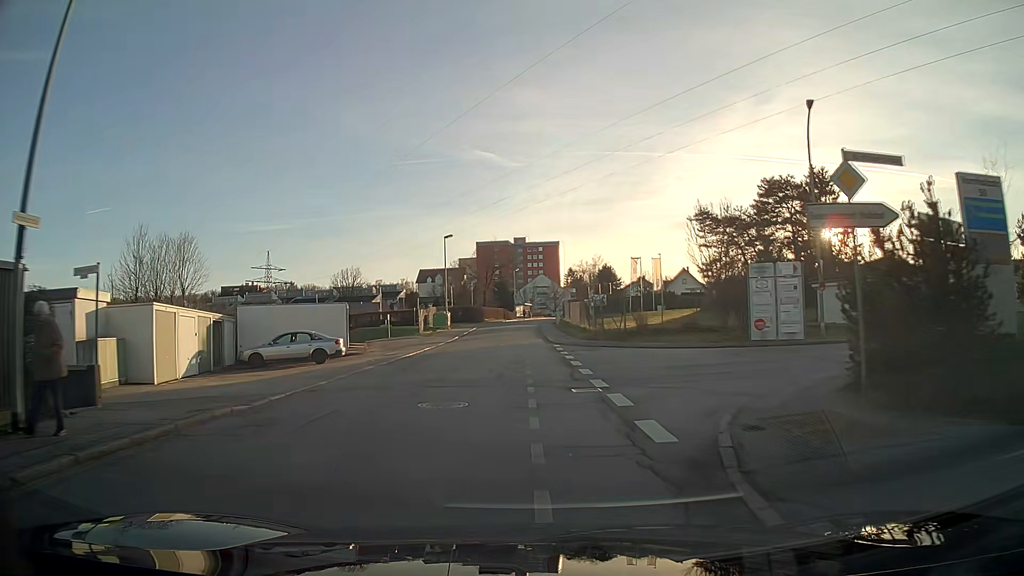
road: residential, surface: asphalt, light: Day
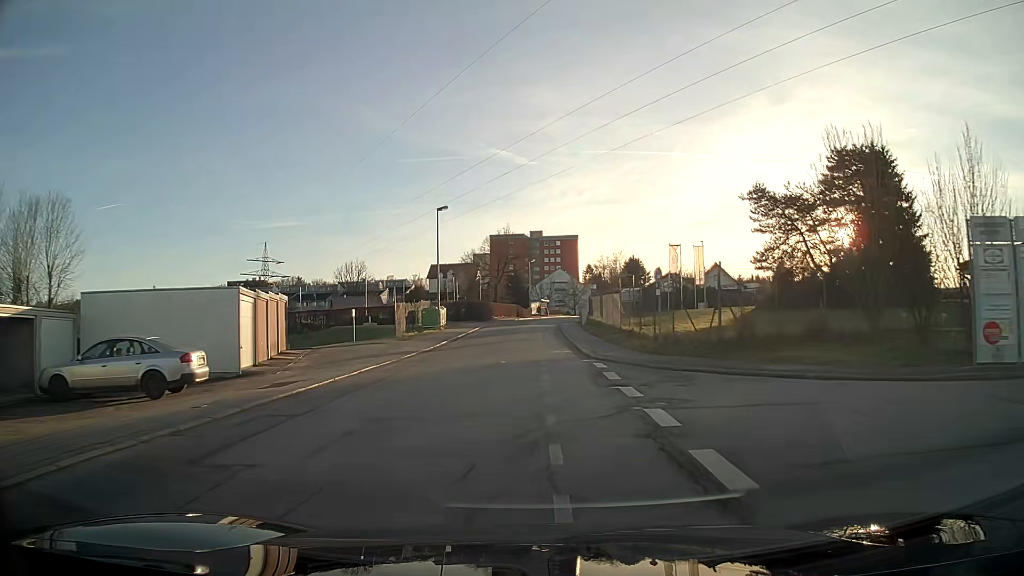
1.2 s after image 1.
(-0.2, +14.2) m; -1°
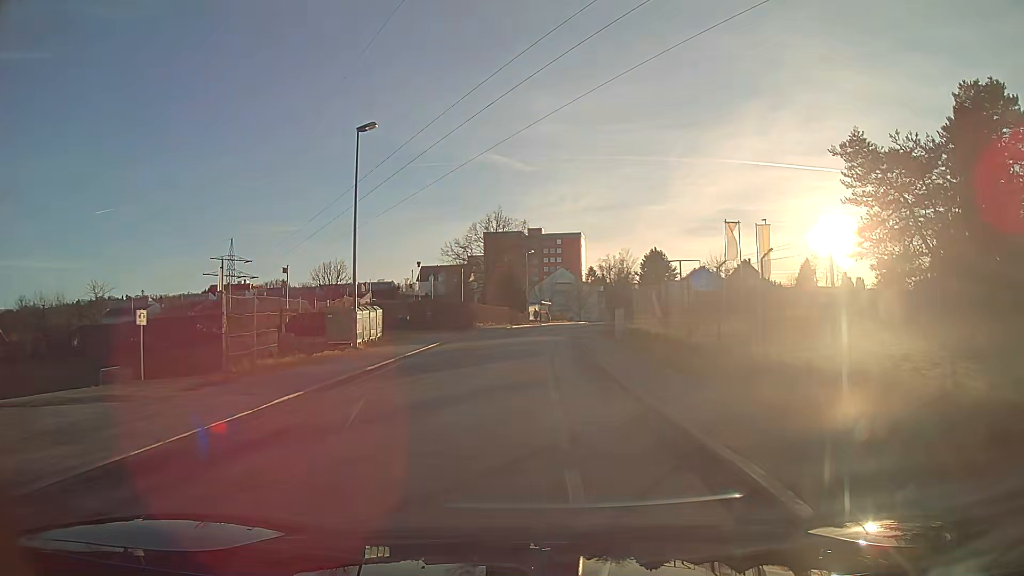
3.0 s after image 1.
(0.0, +21.1) m; 0°
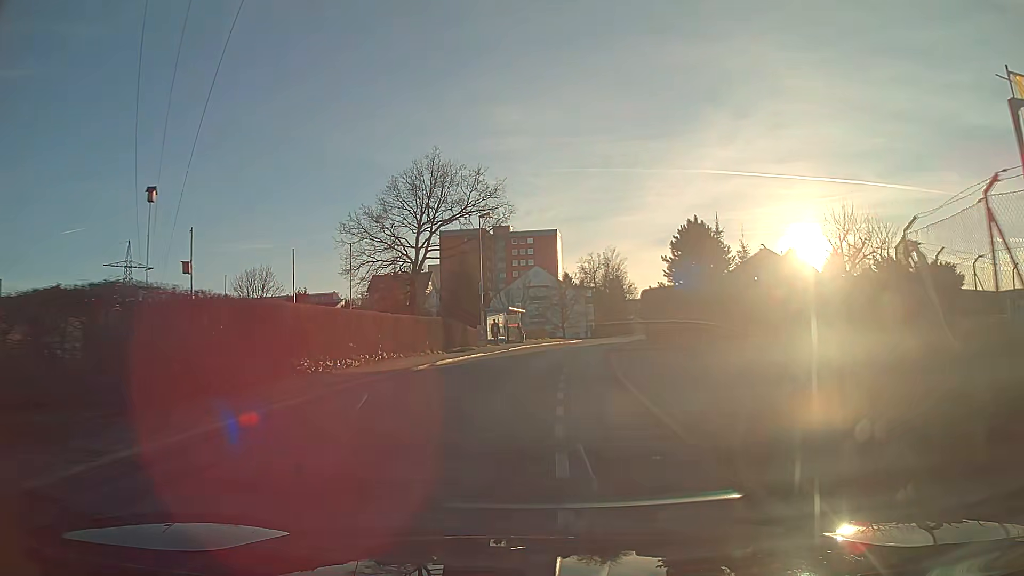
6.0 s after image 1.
(+0.6, +35.0) m; +3°
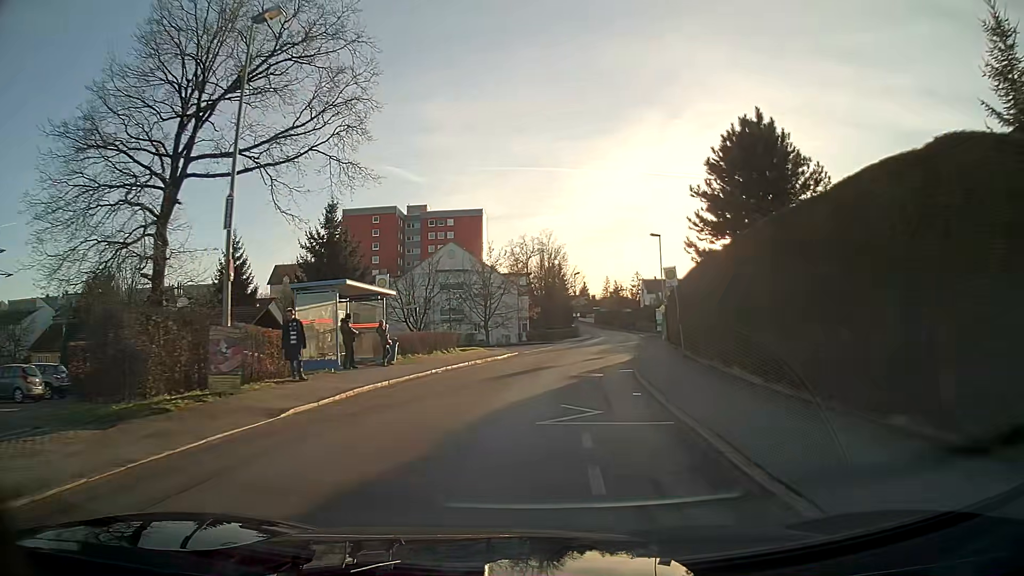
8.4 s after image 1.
(+1.4, +28.4) m; +7°
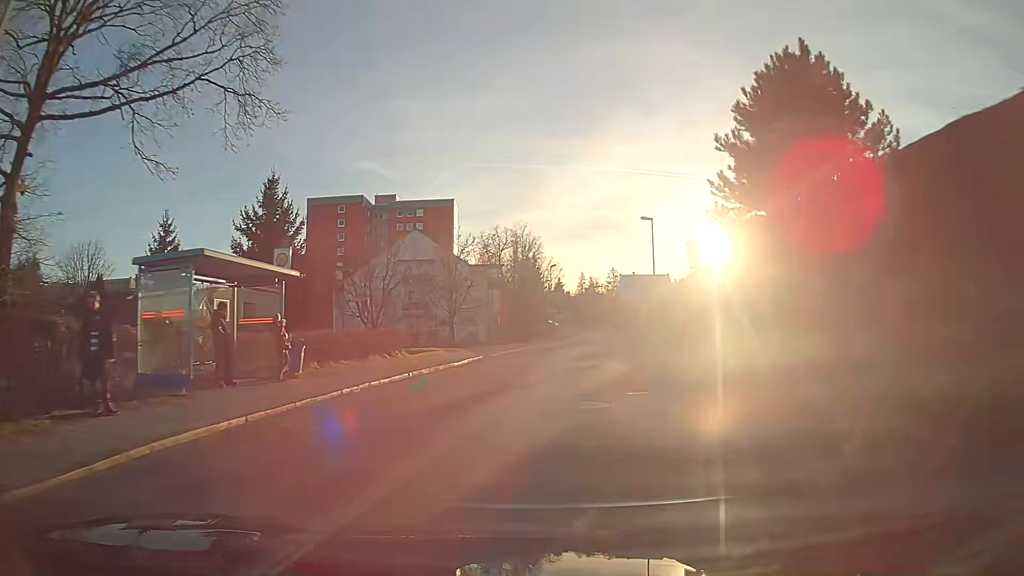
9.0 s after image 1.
(+0.1, +7.2) m; +2°
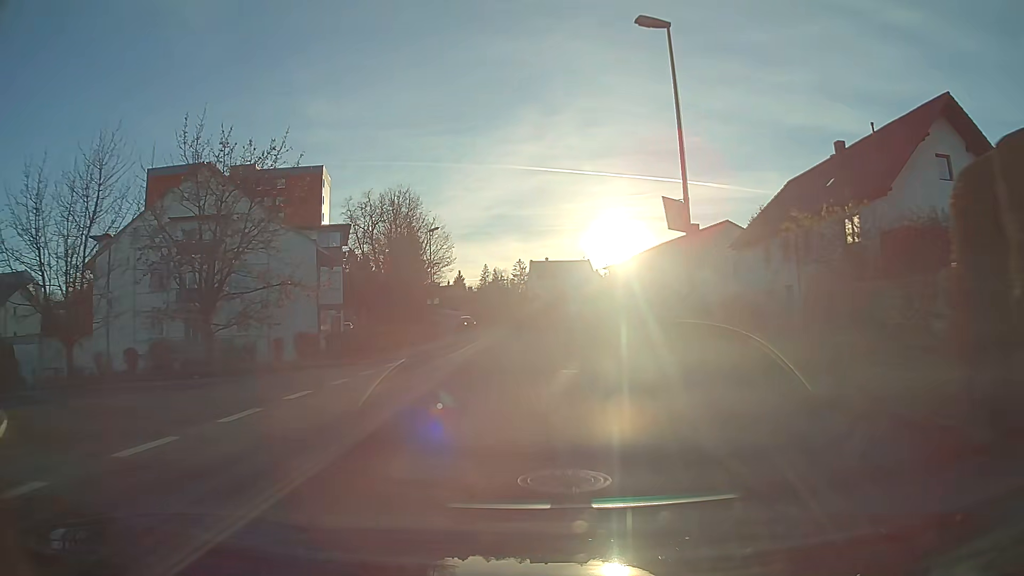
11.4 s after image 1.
(+2.1, +29.5) m; +7°
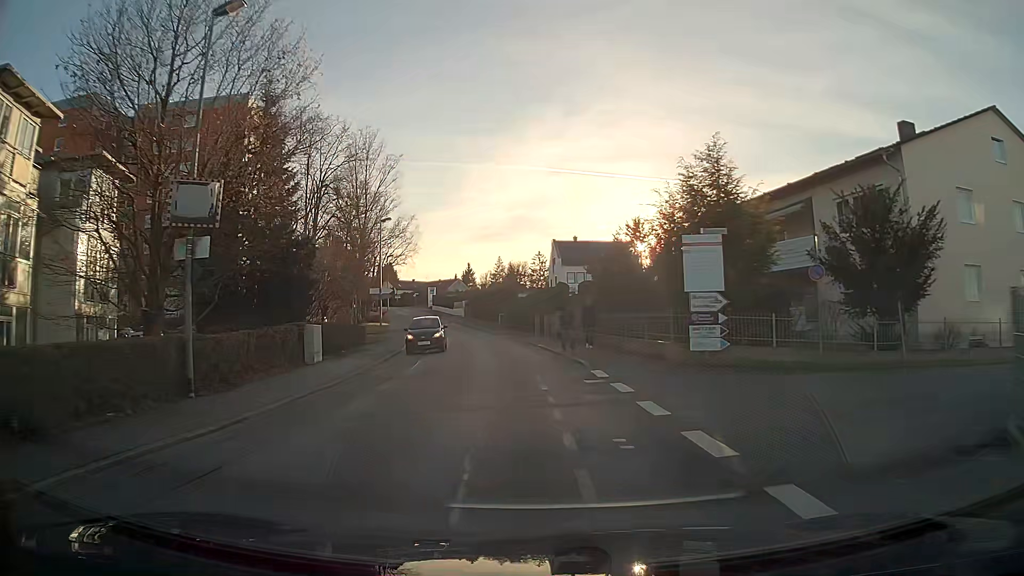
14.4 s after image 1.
(-0.4, +37.3) m; -2°
